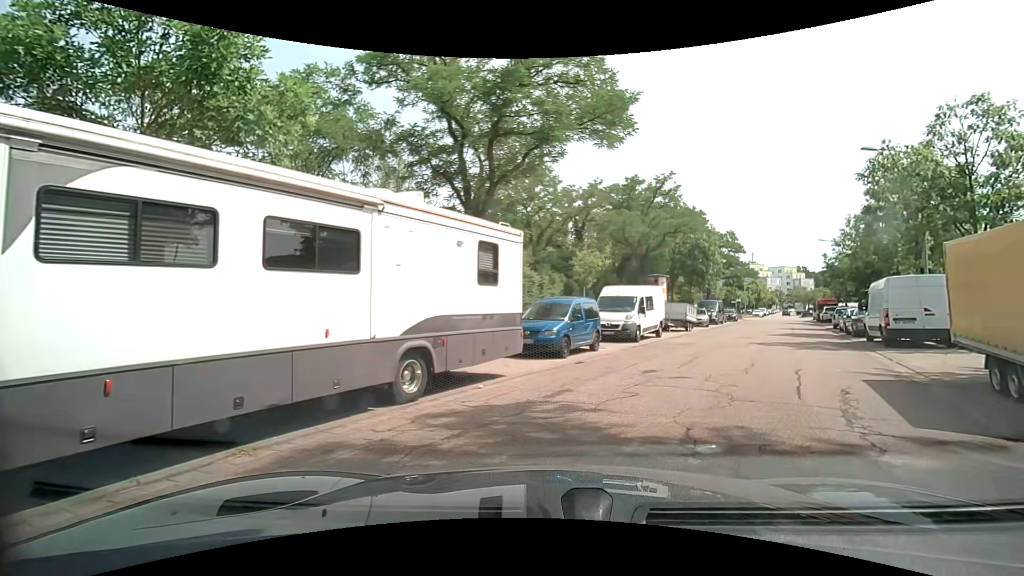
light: Day
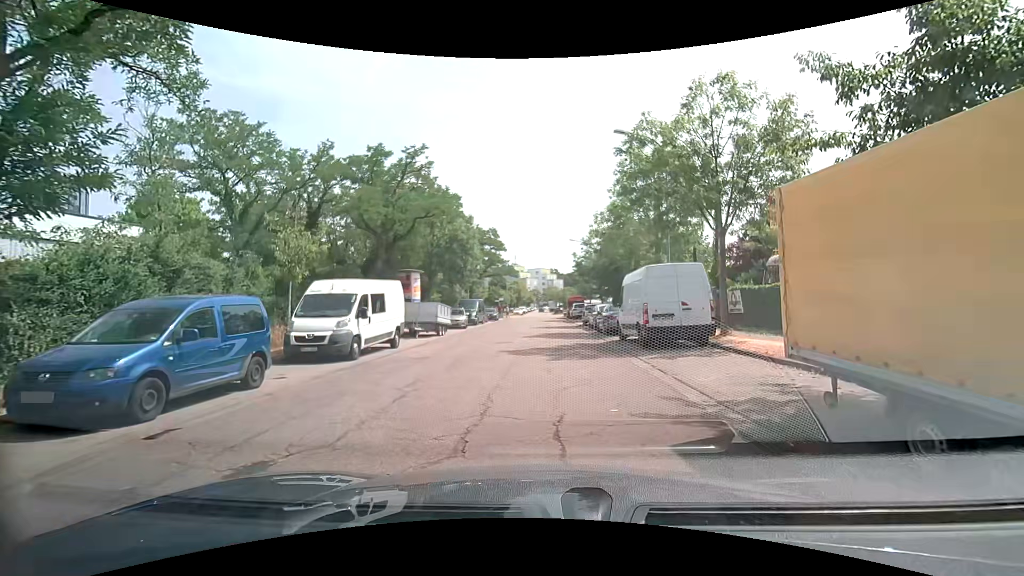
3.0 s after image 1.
(+2.0, +6.5) m; +27°
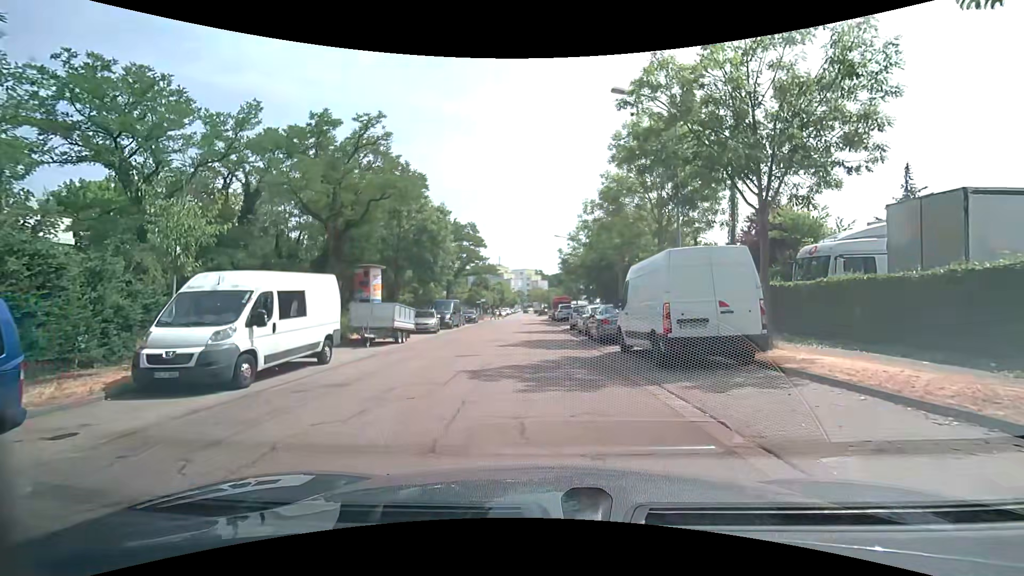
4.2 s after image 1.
(+0.1, +4.7) m; +2°
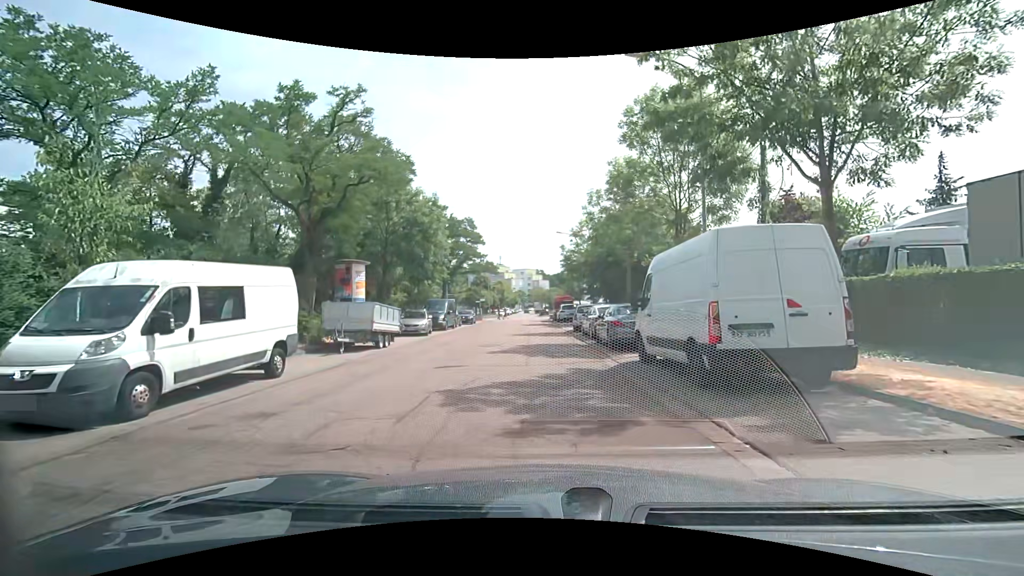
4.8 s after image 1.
(0.0, +2.7) m; 0°
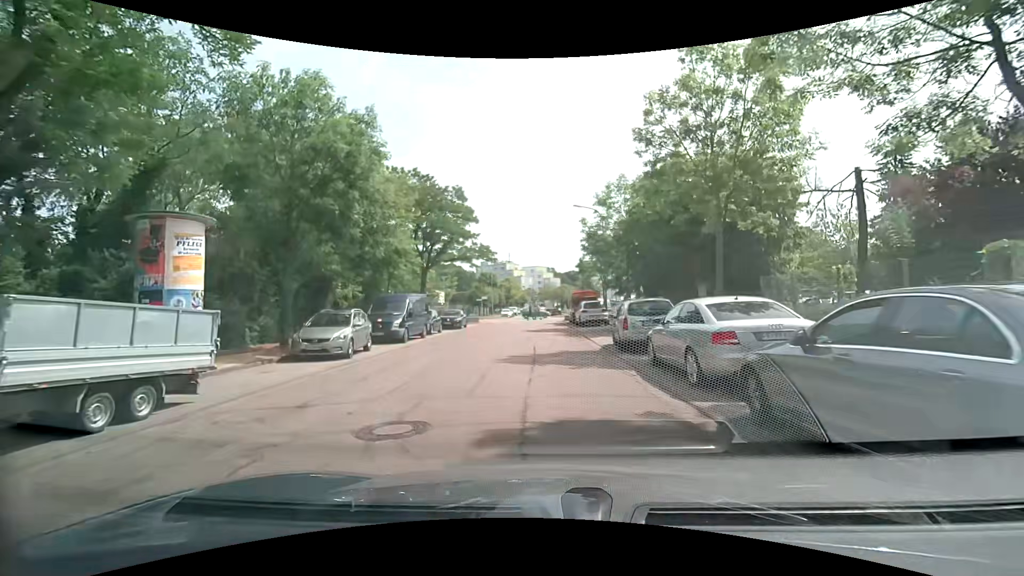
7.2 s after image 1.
(-0.1, +13.0) m; -1°
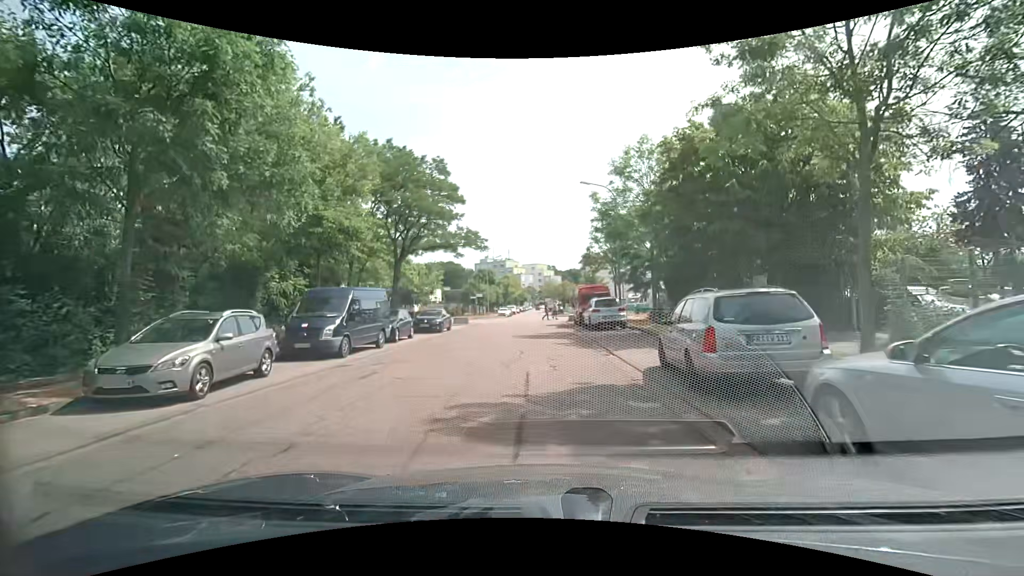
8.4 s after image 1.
(0.0, +6.9) m; 0°
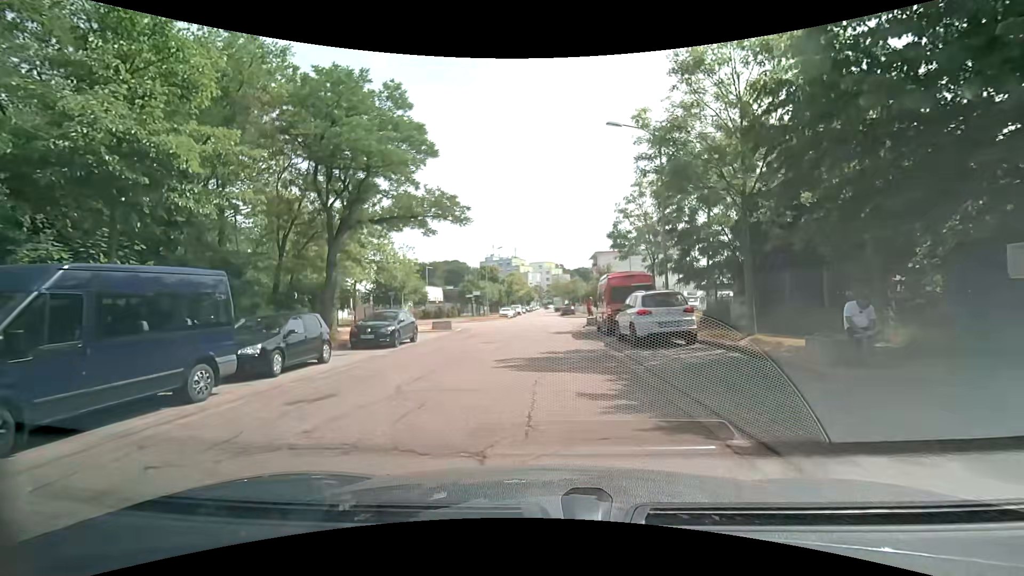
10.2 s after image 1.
(0.0, +10.4) m; 0°
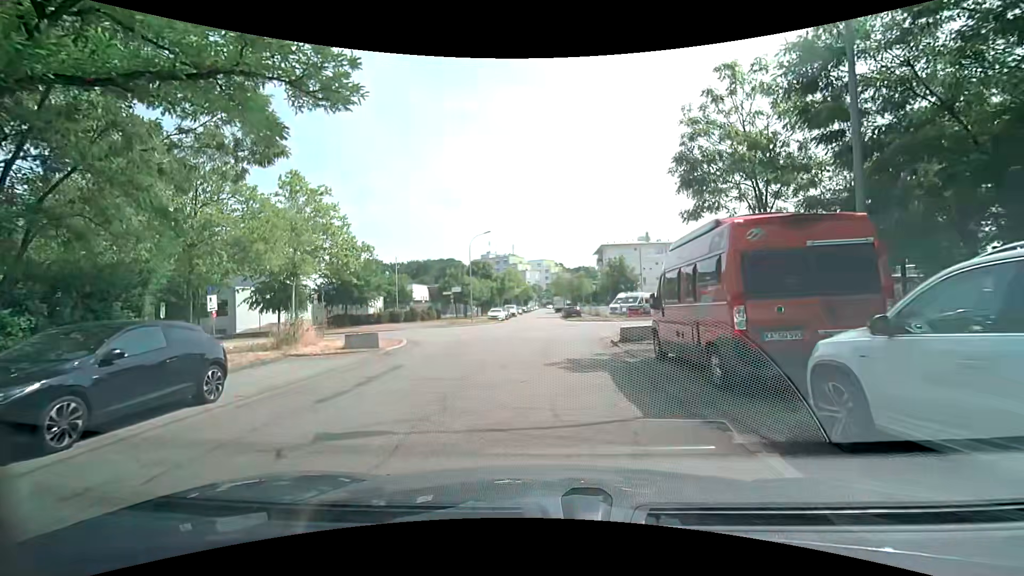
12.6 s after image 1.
(-0.2, +13.2) m; 0°
(0, +10) (0, +20) (+3, +29) (+11, +35) (+21, +36) (+31, +36) (+41, +36) (+51, +36) (+61, +36) (+71, +36) m
